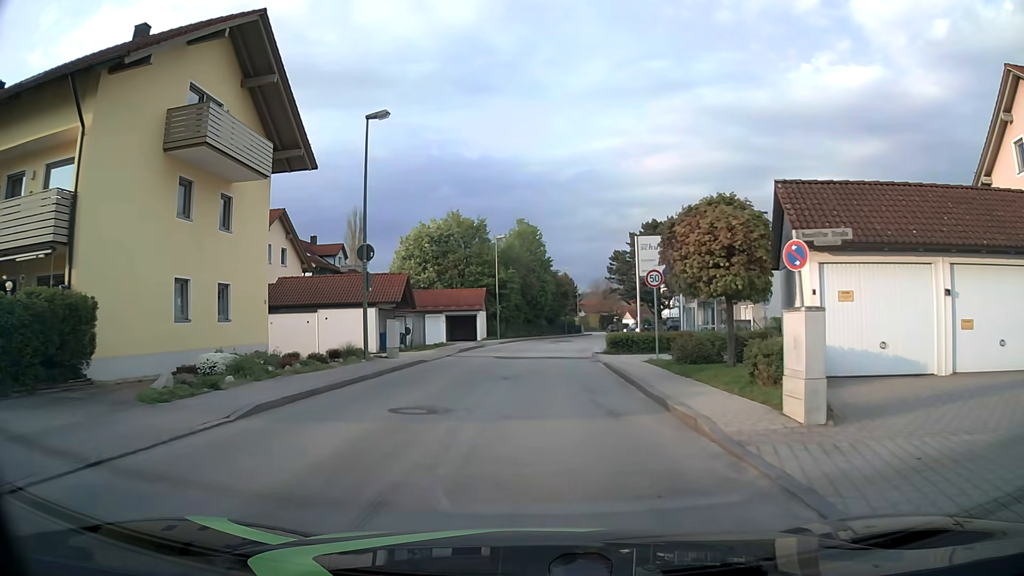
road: unclassified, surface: asphalt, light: Day
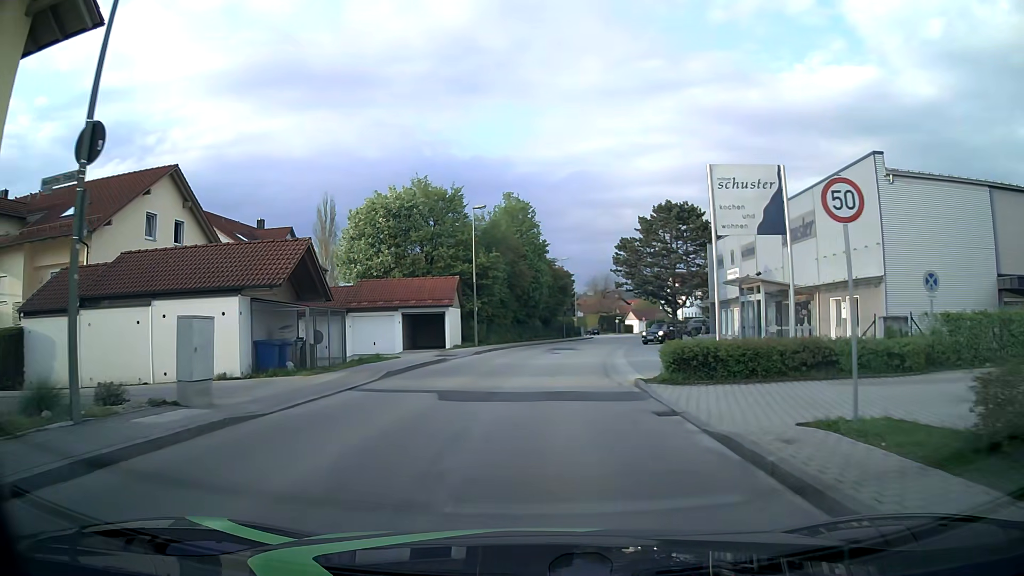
(0.0, +14.4) m; 0°
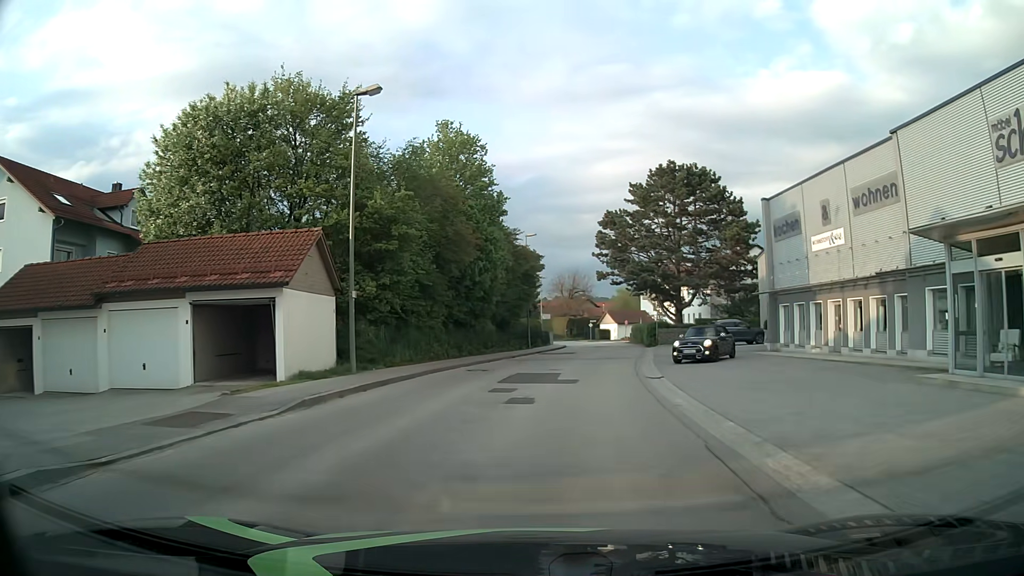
(+0.5, +20.8) m; +4°
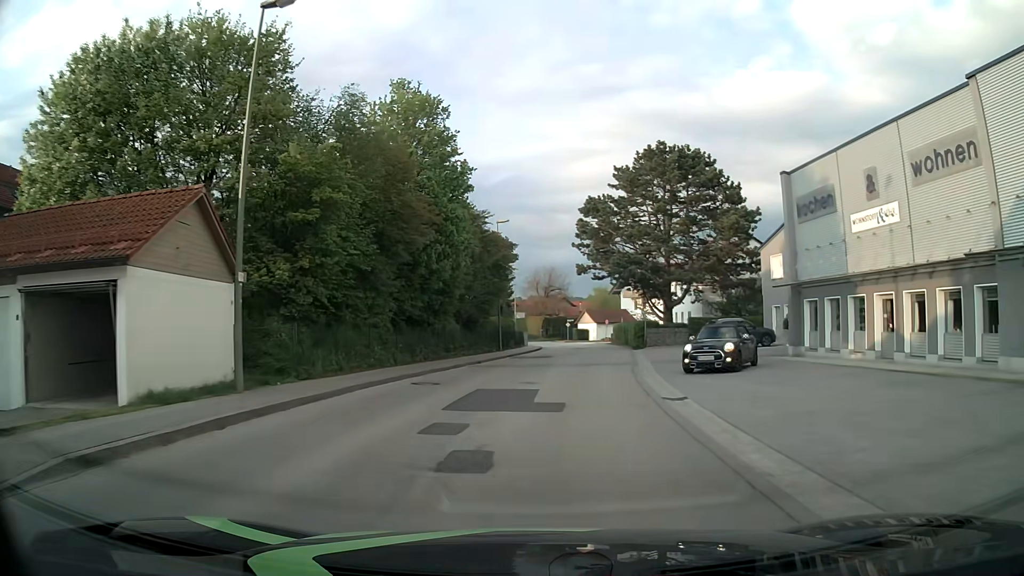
(+0.1, +6.1) m; +2°
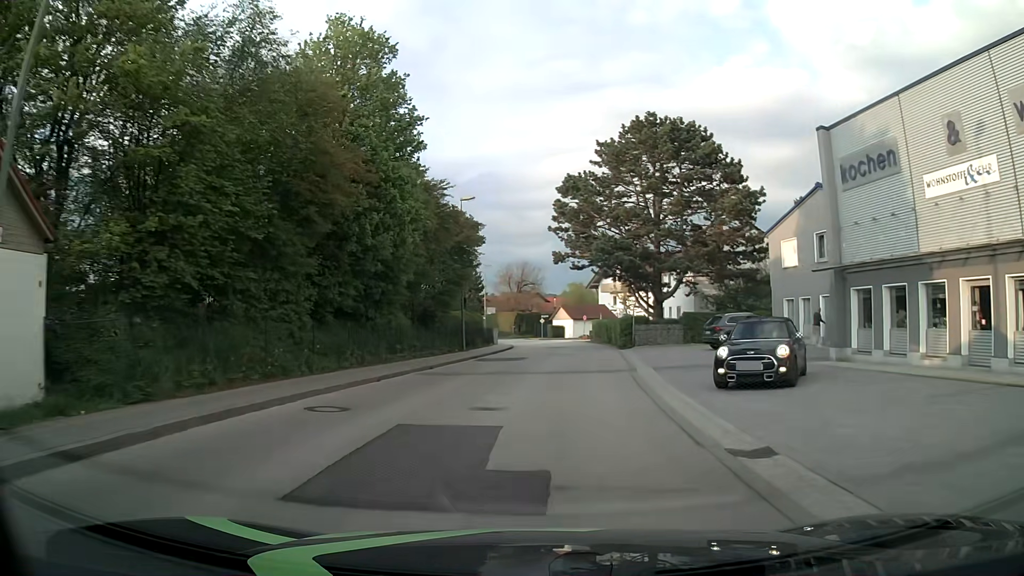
(+0.1, +6.4) m; +2°
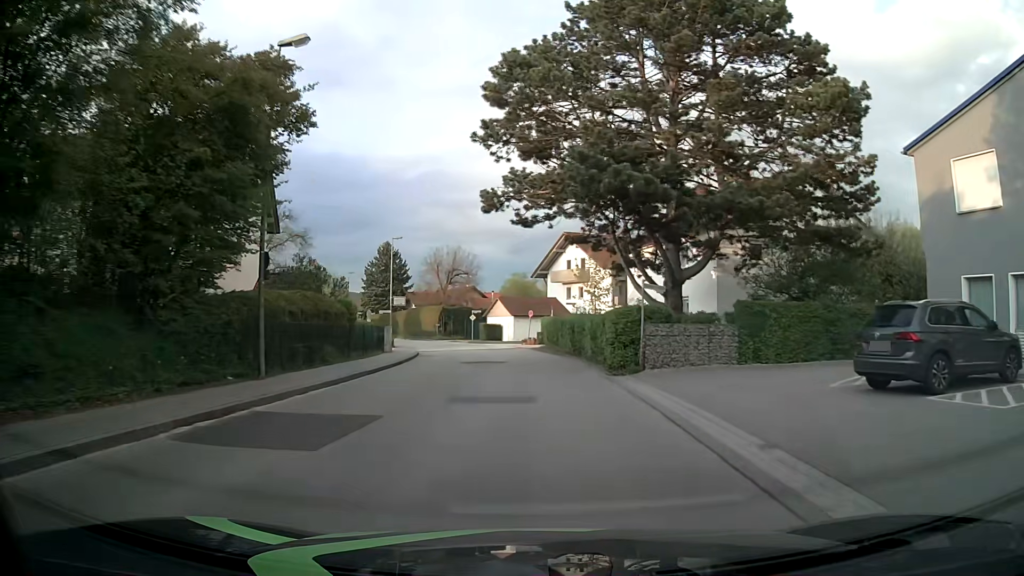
(+1.0, +20.6) m; +5°
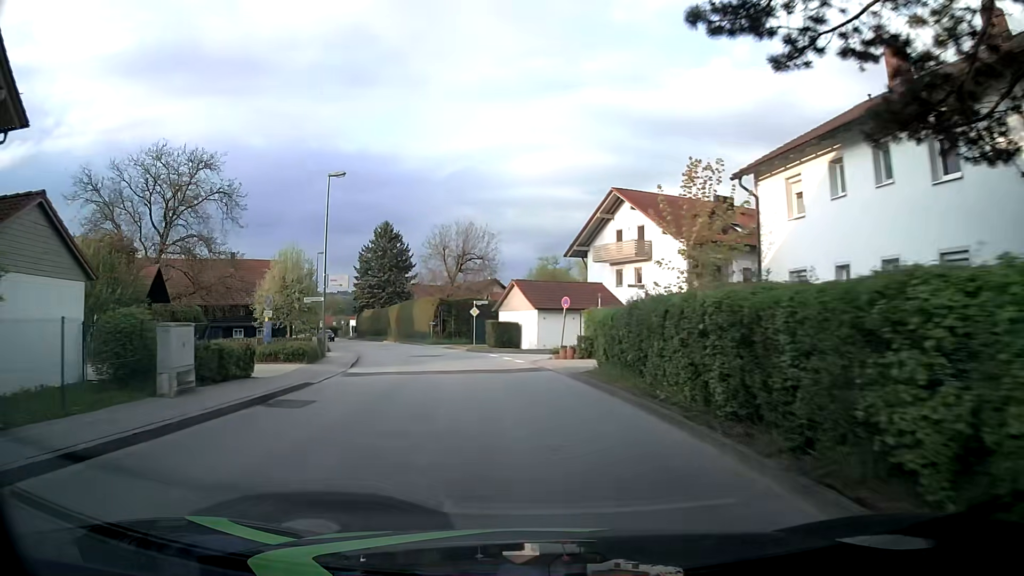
(+0.1, +21.7) m; -3°
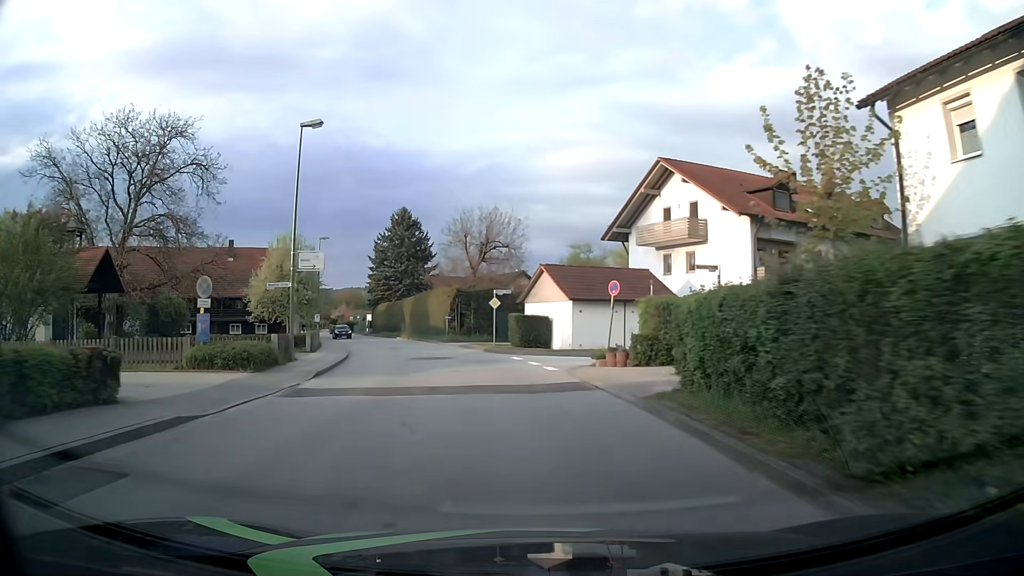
(-0.1, +7.4) m; -1°
(0, +10) (-2, +20) (-4, +30) (-7, +39) (-10, +49) (-14, +58) (-17, +67) (-21, +77) (-25, +86) (-29, +95) m
